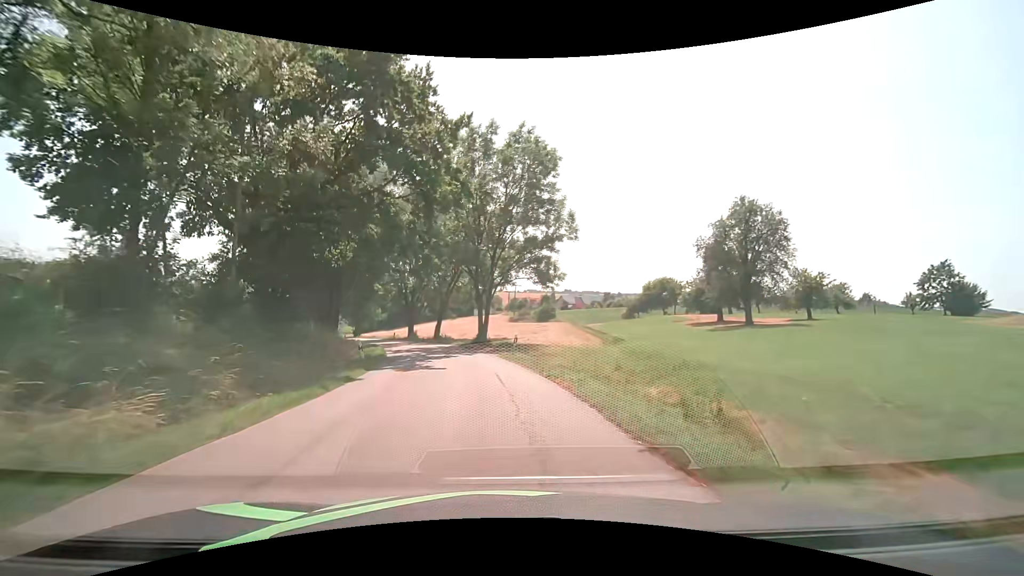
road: tertiary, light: Day
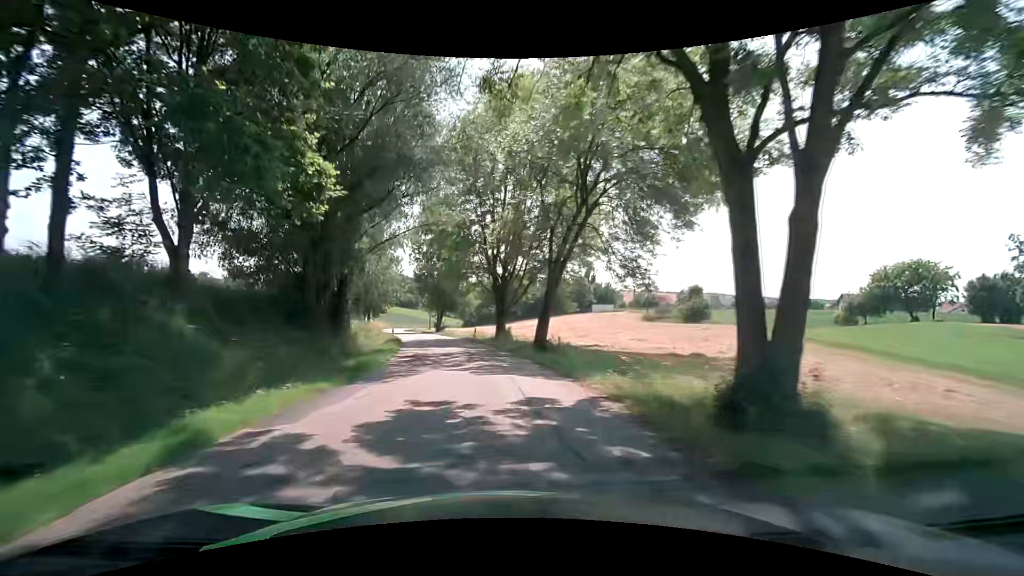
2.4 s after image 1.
(-3.2, +30.2) m; -12°
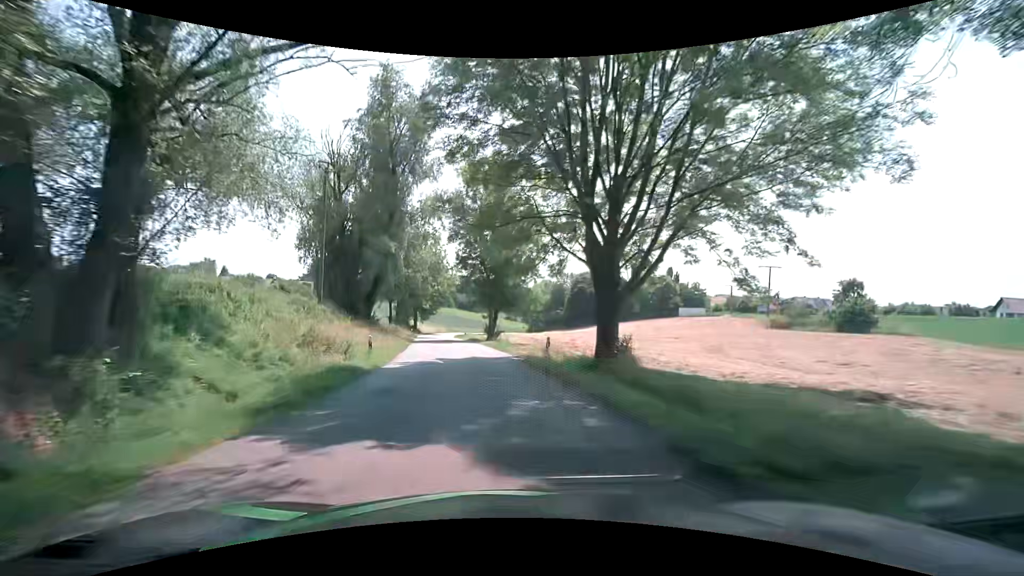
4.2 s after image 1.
(-1.5, +22.8) m; -7°
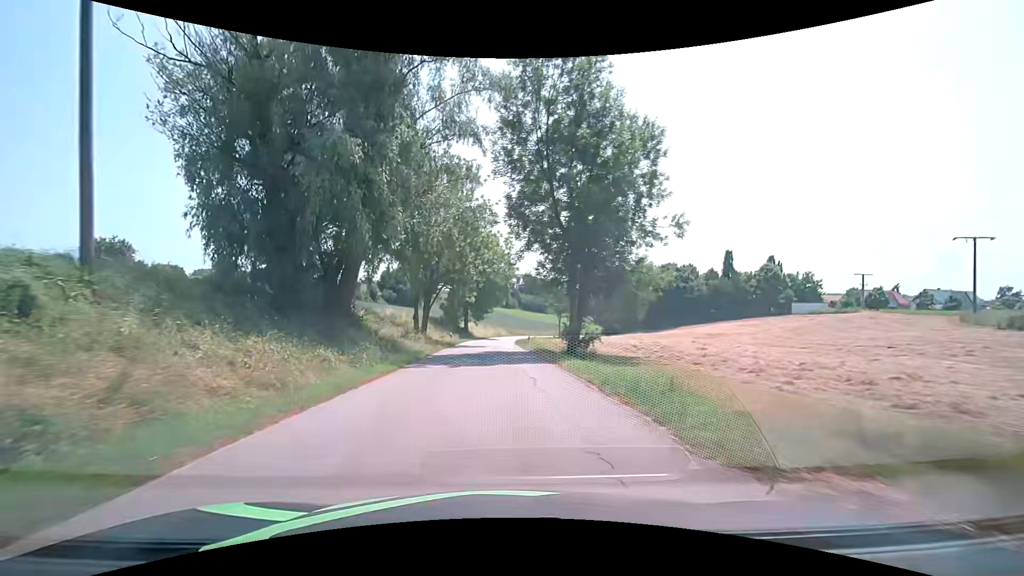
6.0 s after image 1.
(-1.8, +22.8) m; -8°
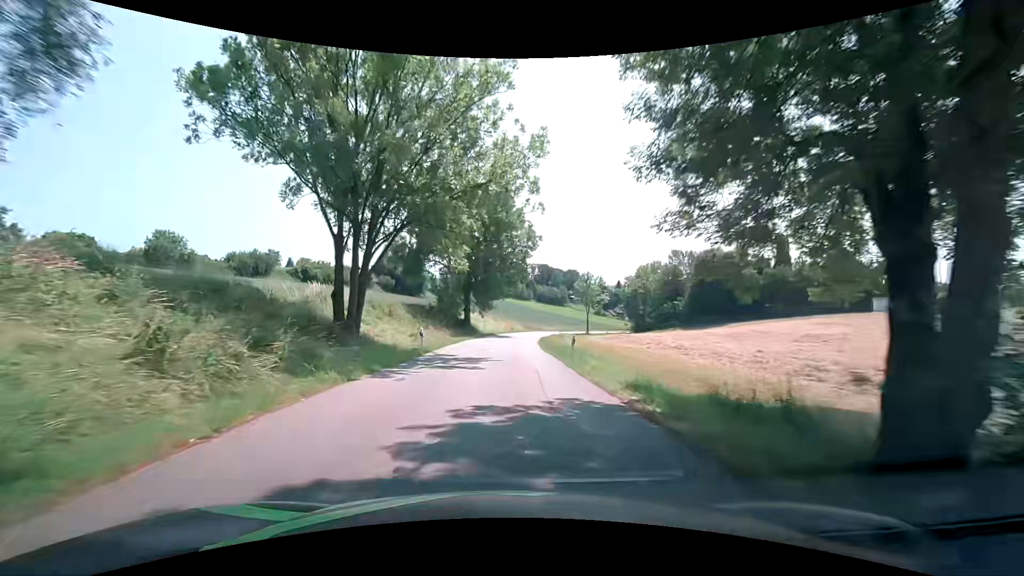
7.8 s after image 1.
(-0.7, +22.9) m; -2°
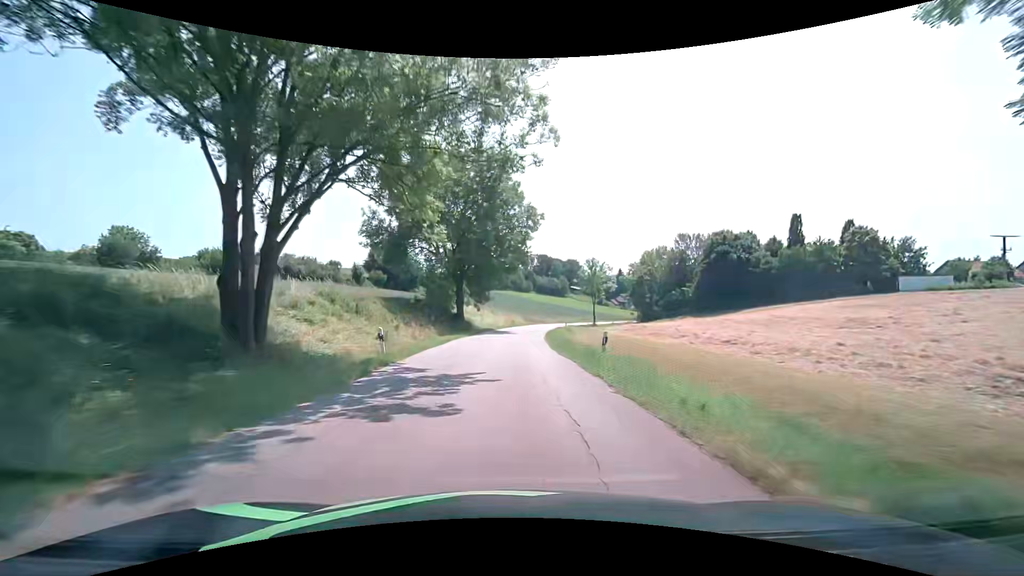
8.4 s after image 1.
(0.0, +7.7) m; +1°
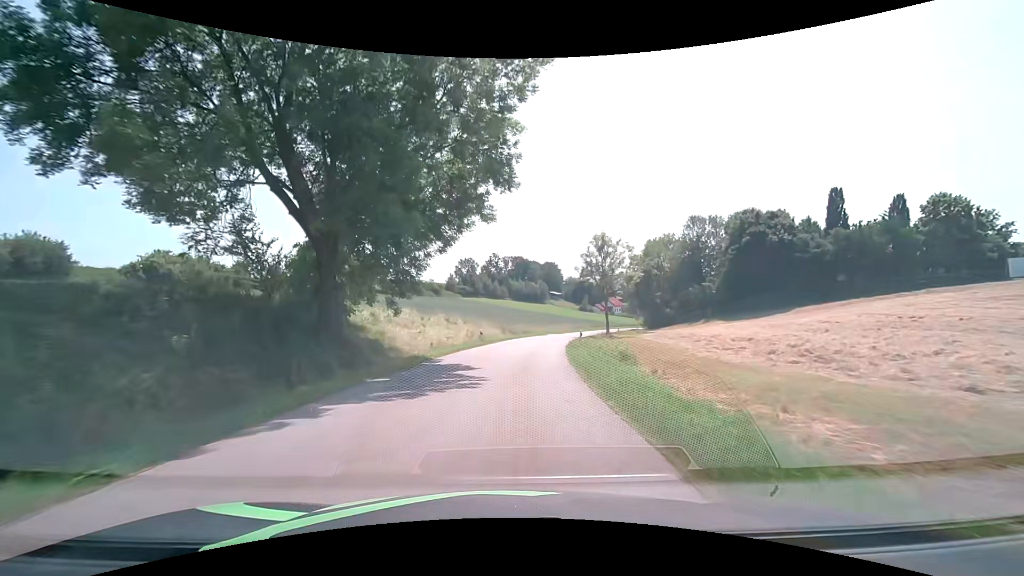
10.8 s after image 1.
(+0.2, +30.6) m; +2°
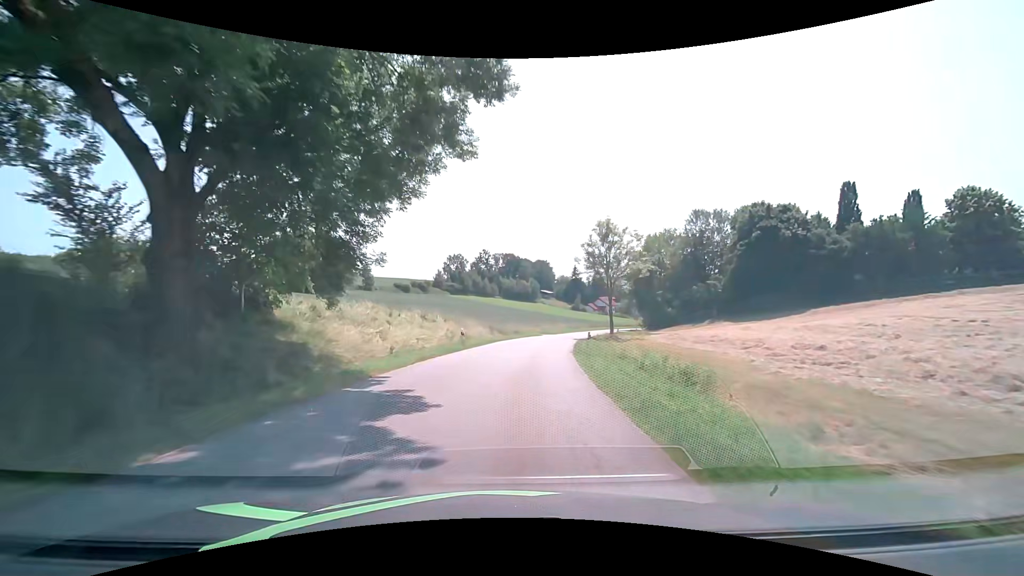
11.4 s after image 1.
(+0.1, +7.6) m; +1°
(0, +10) (+1, +20) (+2, +30) (+3, +40) (+5, +50) (+8, +59) (+10, +69) (+13, +79) (+17, +88) (+20, +97) m
